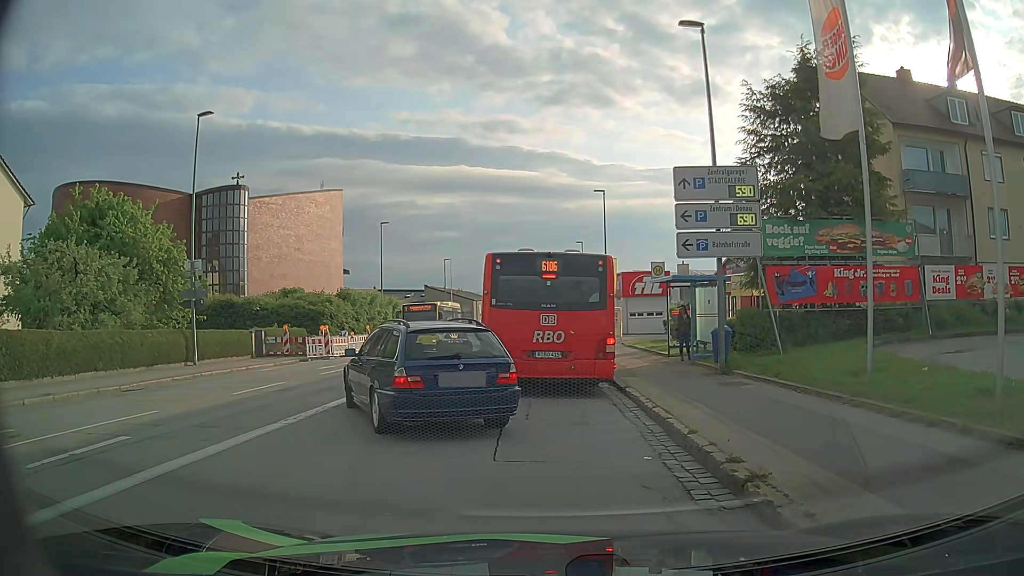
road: tertiary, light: Day
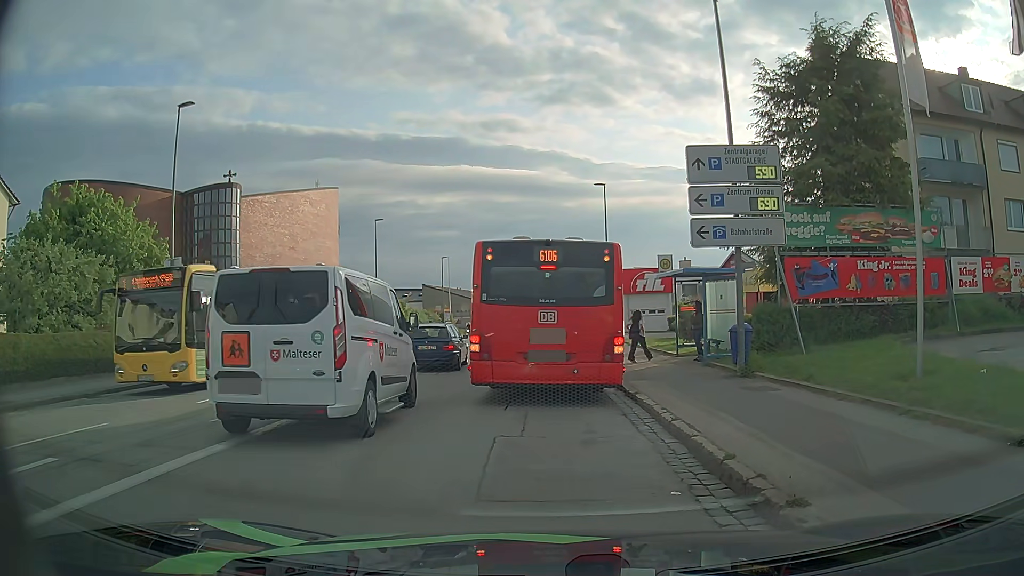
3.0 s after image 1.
(0.0, +1.6) m; 0°
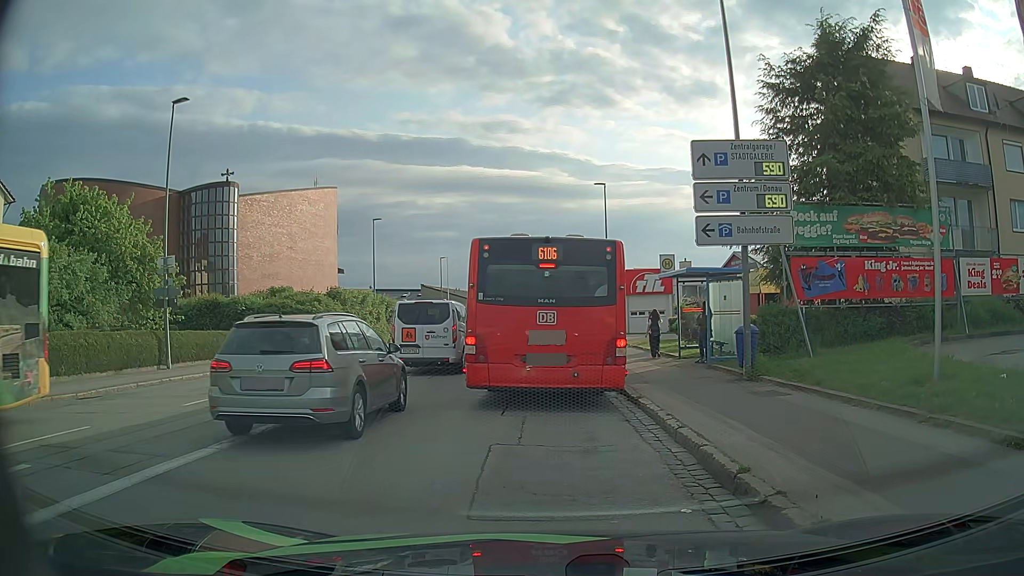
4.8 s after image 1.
(0.0, +0.5) m; 0°
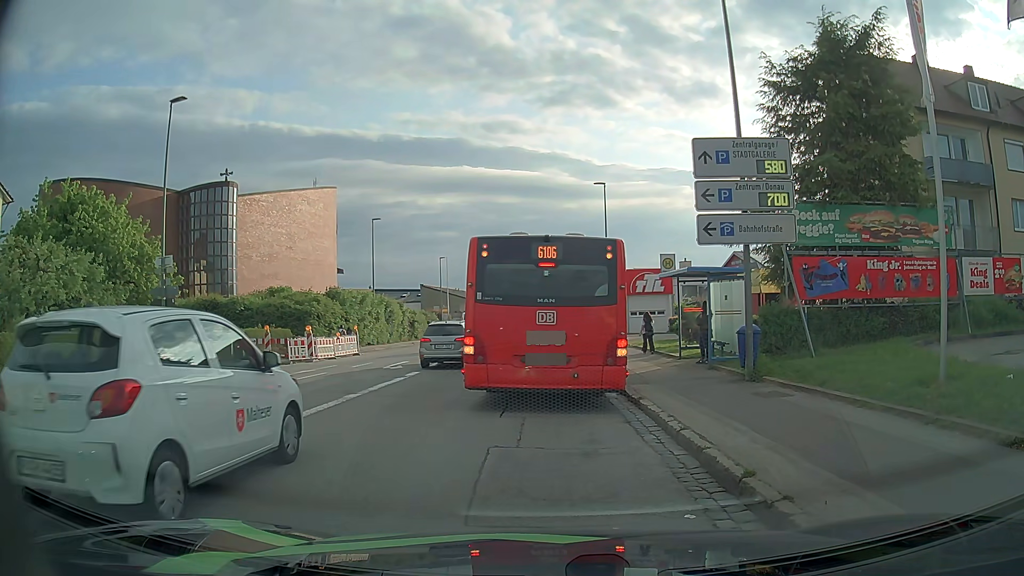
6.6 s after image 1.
(0.0, +0.2) m; 0°
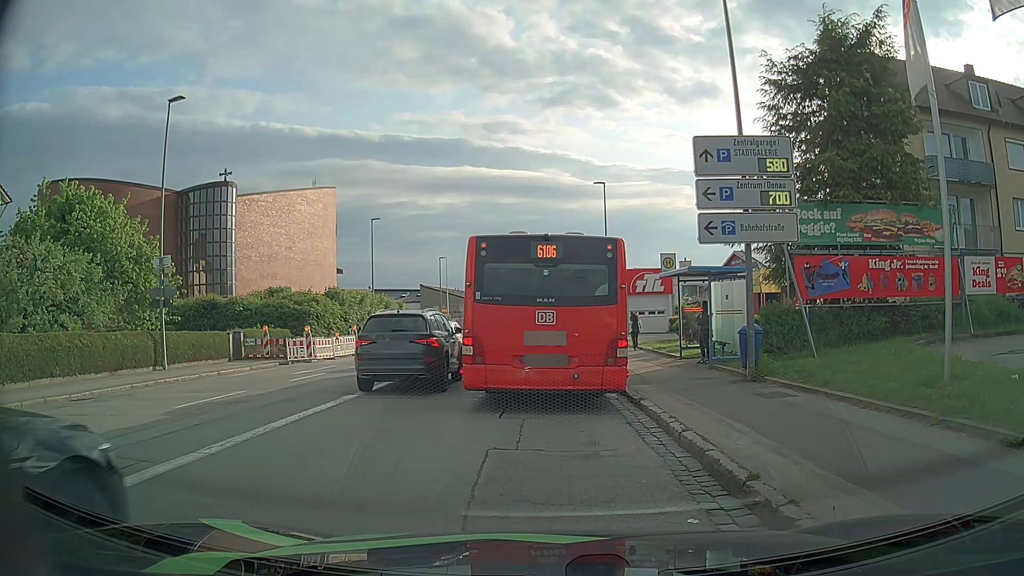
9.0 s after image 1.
(0.0, +0.1) m; 0°
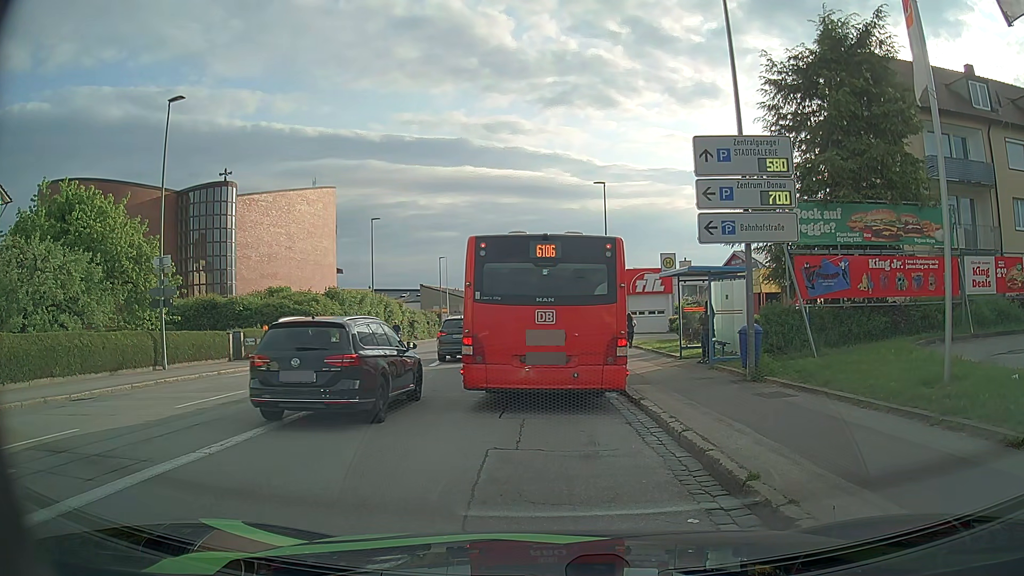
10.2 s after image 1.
(0.0, 0.0) m; 0°
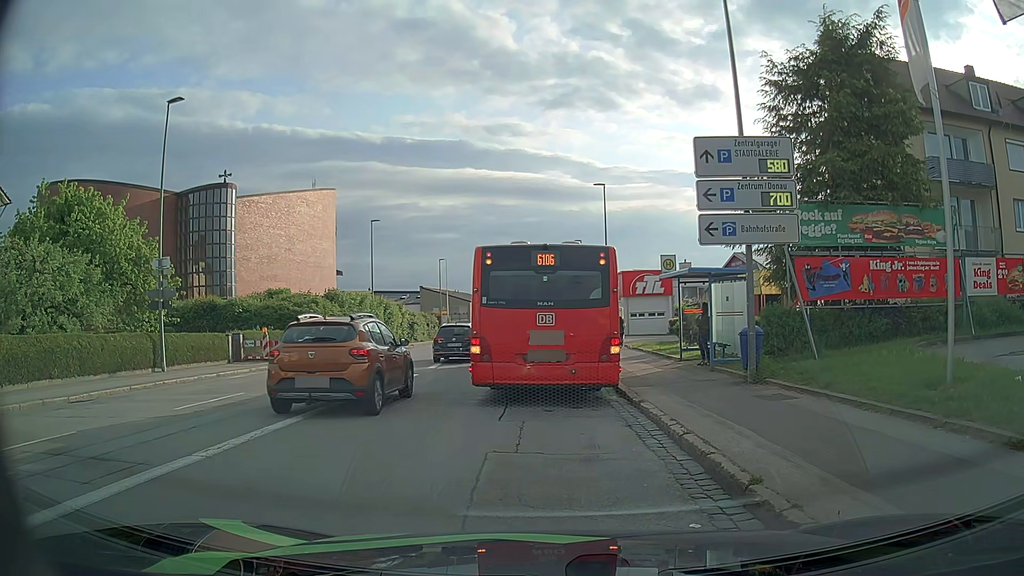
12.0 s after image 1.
(0.0, +0.1) m; 0°
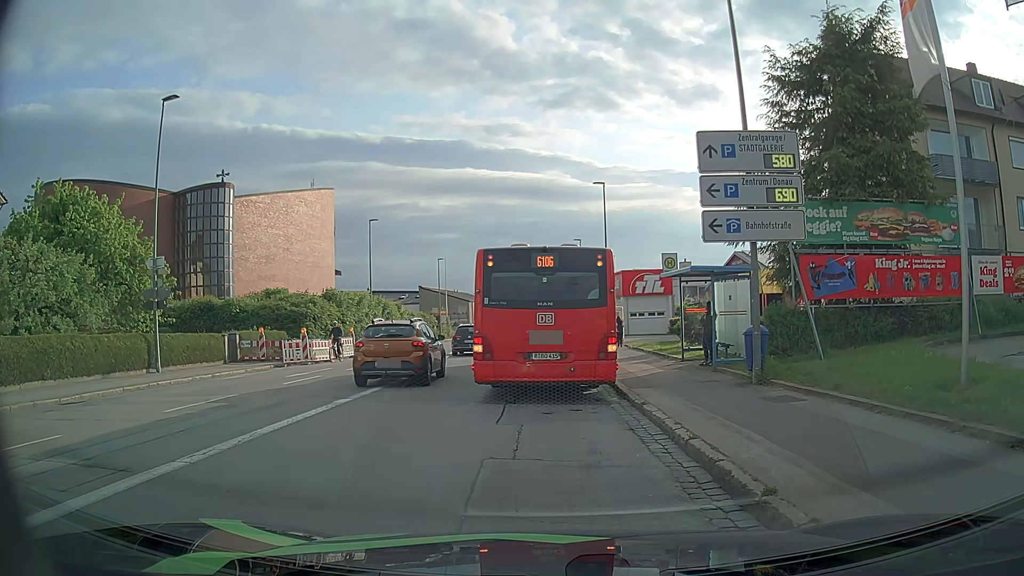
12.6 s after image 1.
(0.0, +0.4) m; 0°
